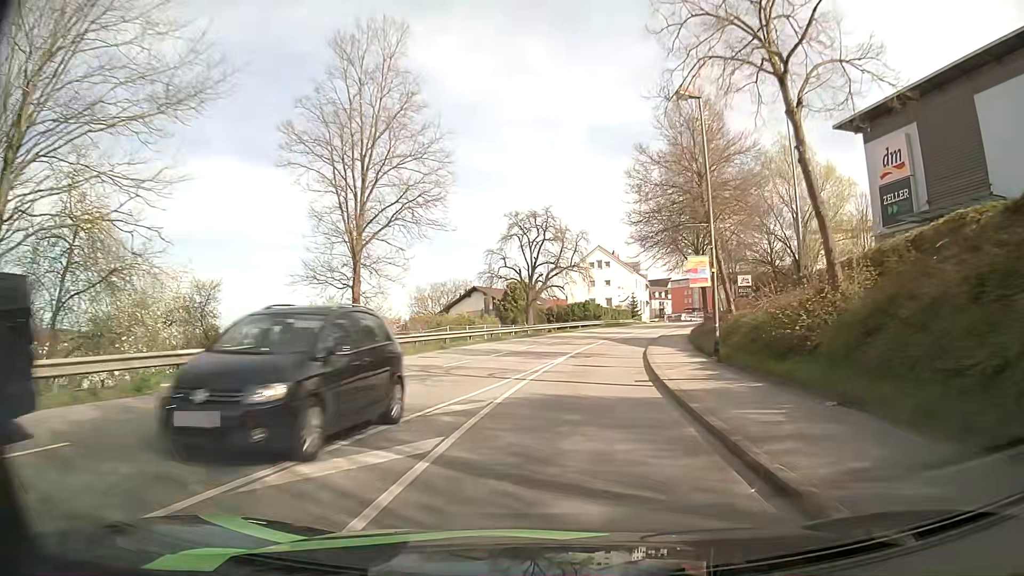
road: tertiary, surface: asphalt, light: Day
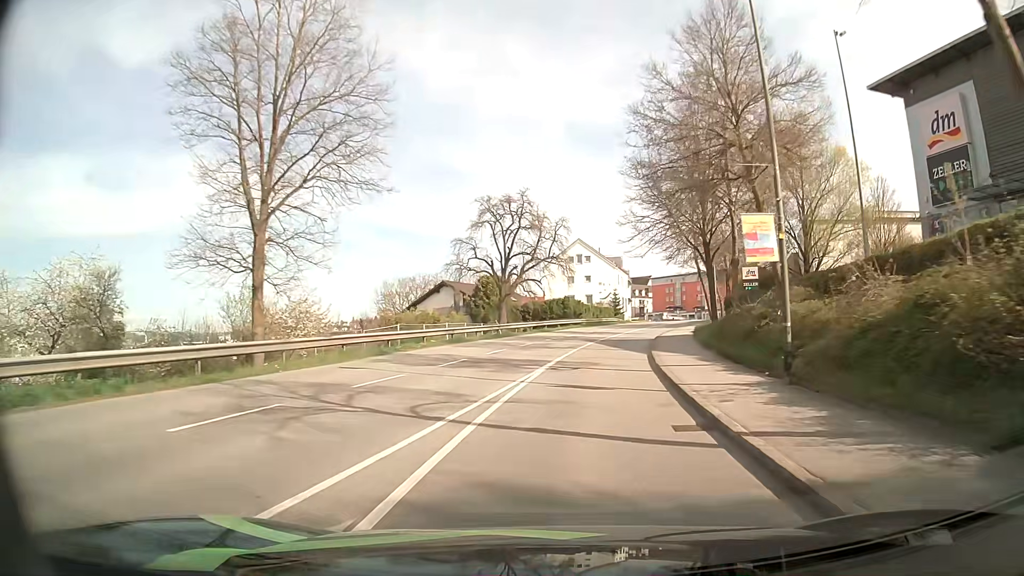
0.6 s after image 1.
(+0.2, +7.6) m; +3°
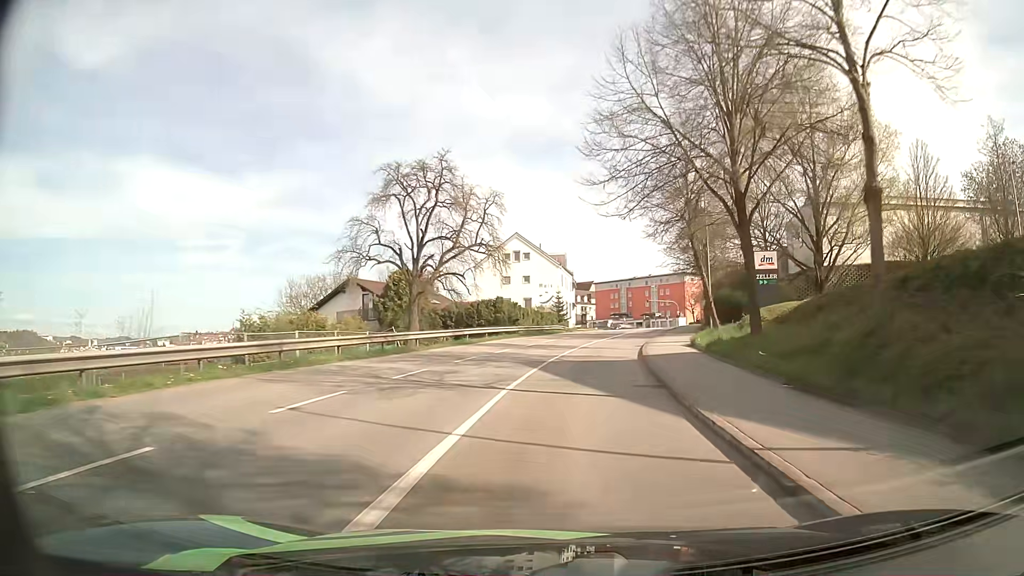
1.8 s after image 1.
(+0.7, +15.6) m; +4°
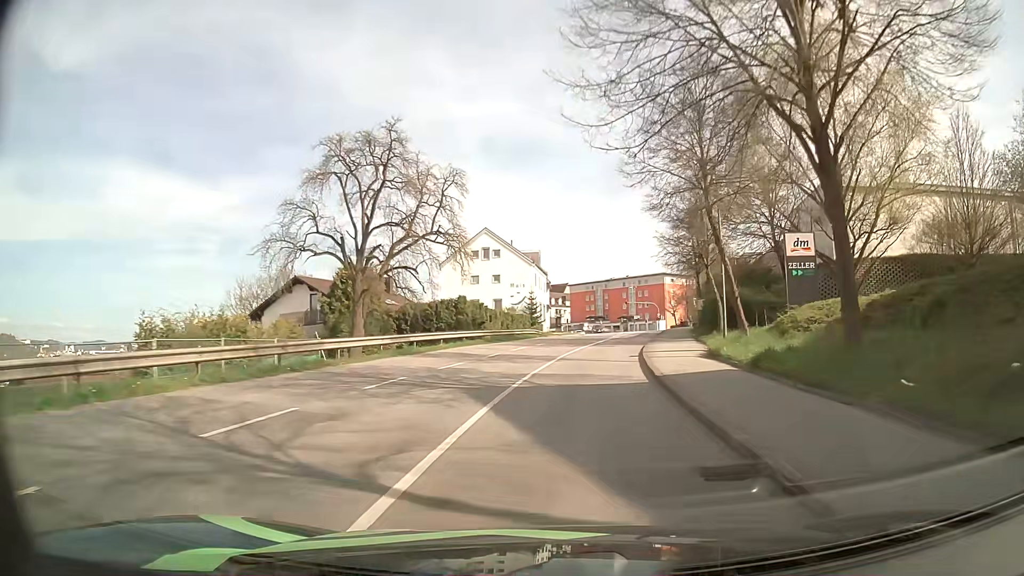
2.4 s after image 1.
(+0.3, +7.9) m; +3°
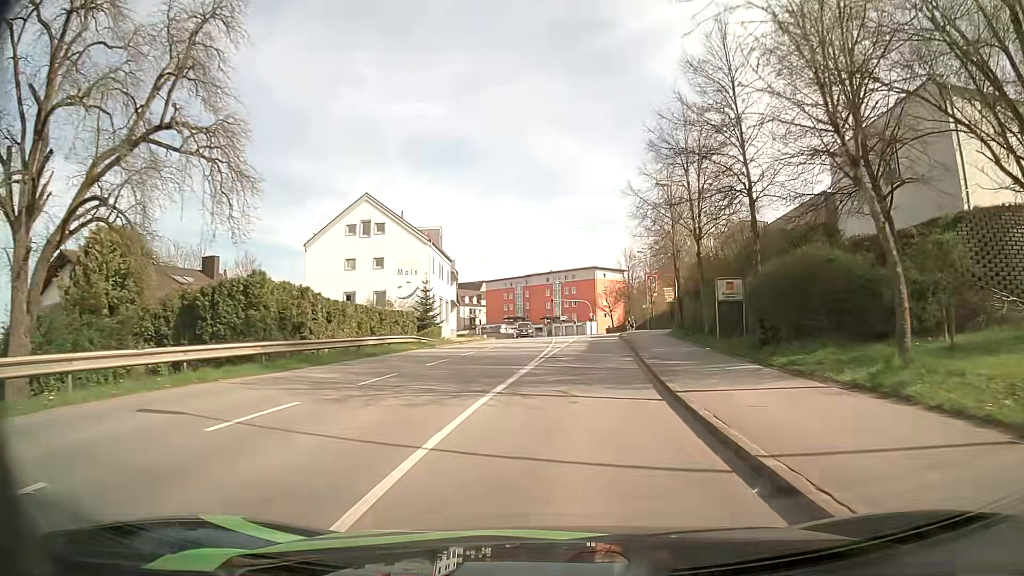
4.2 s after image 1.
(+1.4, +23.1) m; +7°
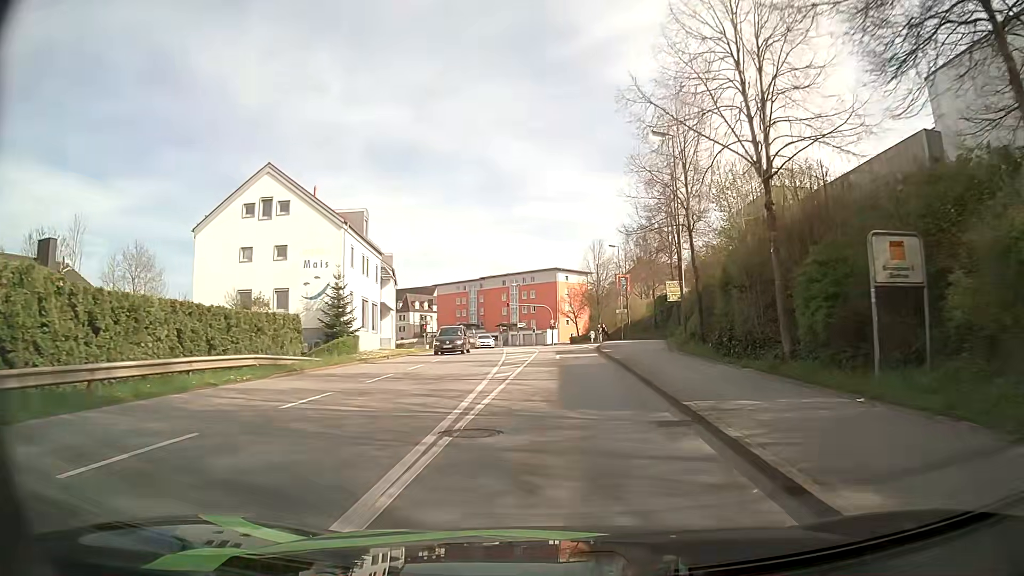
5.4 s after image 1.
(+0.4, +14.5) m; +3°
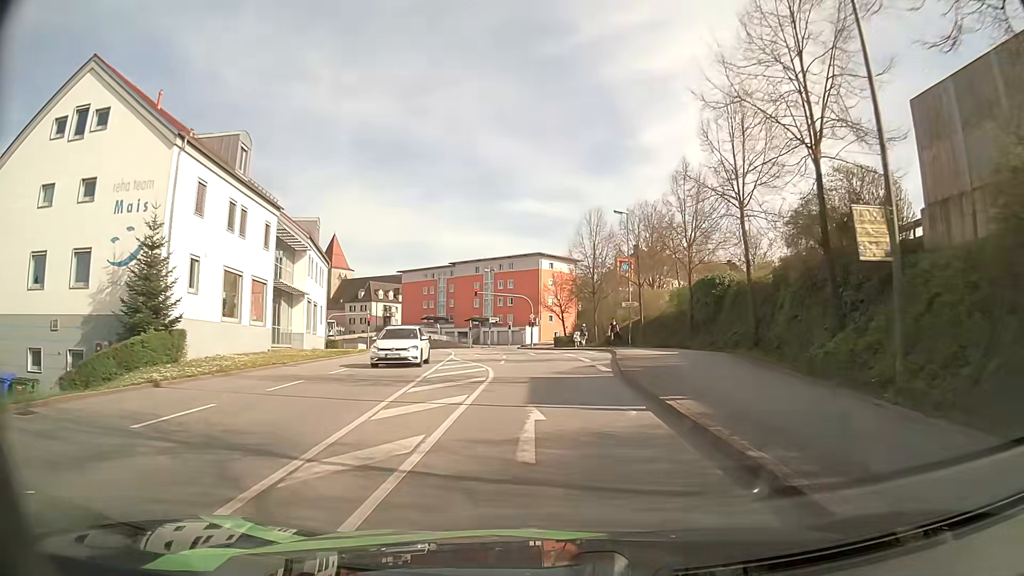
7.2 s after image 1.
(+0.5, +20.7) m; +2°
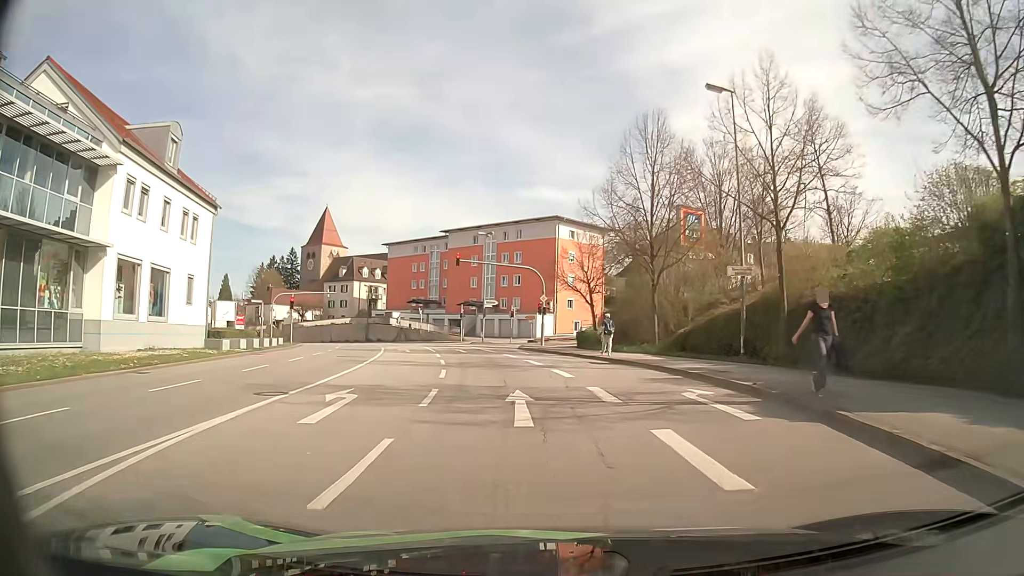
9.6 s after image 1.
(0.0, +26.0) m; -1°
